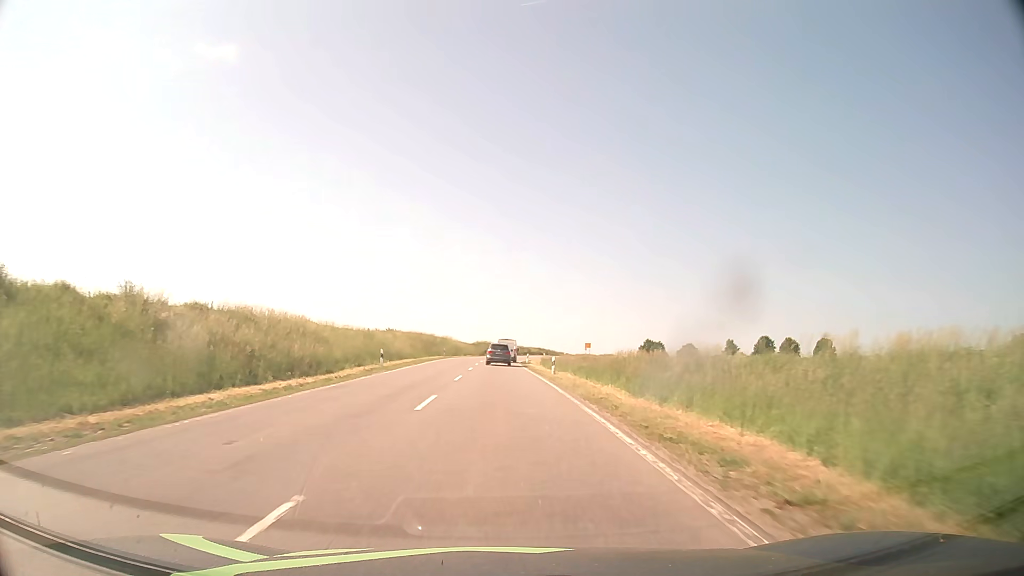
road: secondary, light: Day
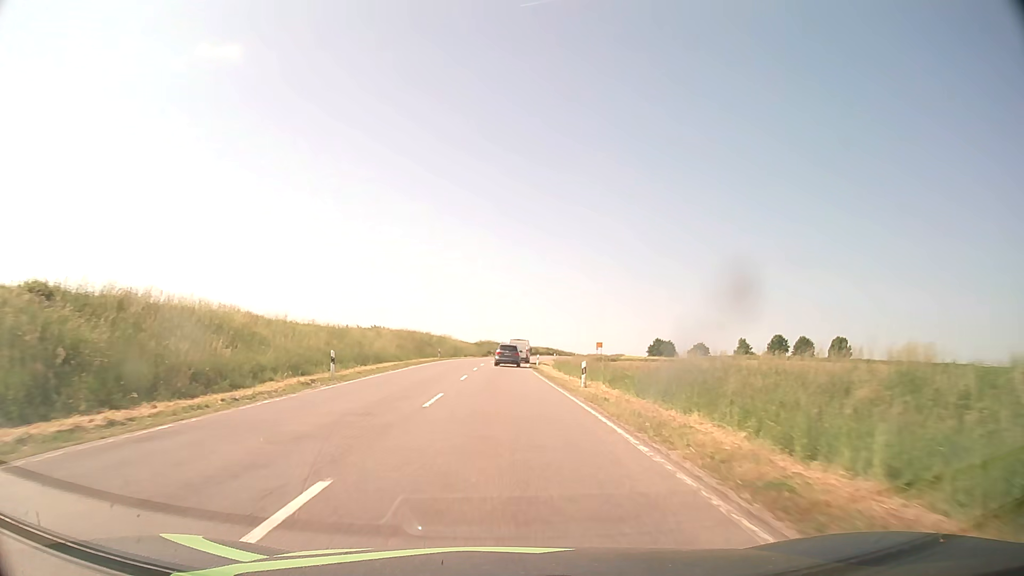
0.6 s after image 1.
(-0.1, +11.6) m; 0°
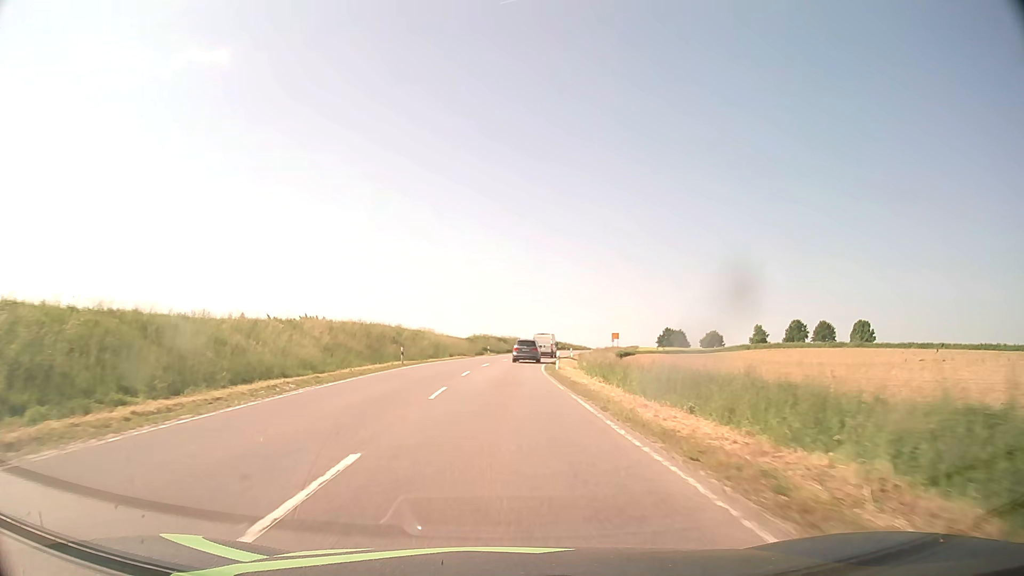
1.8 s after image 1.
(0.0, +23.4) m; 0°
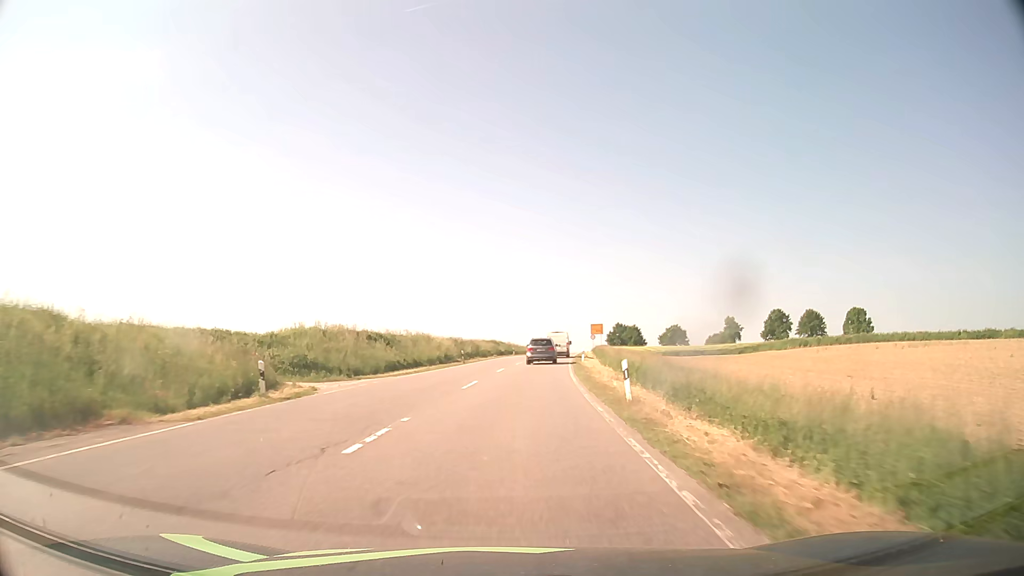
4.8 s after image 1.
(+2.2, +57.4) m; +6°
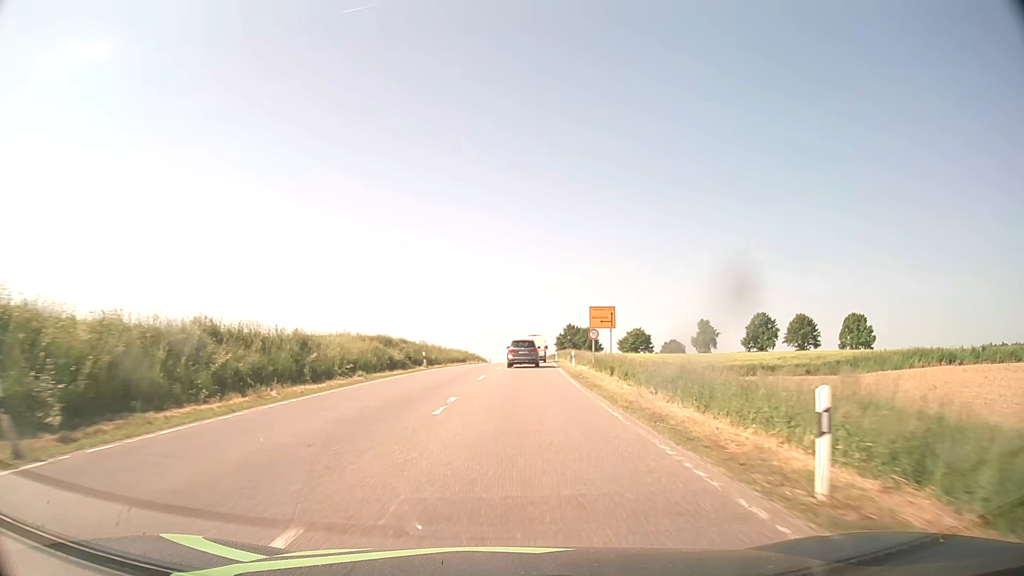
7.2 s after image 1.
(+2.0, +44.5) m; +5°
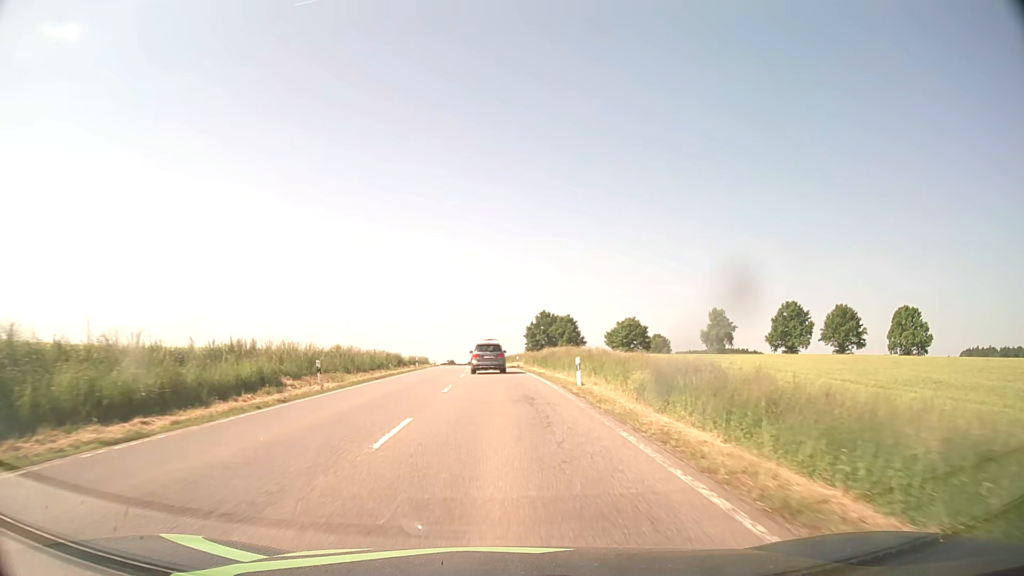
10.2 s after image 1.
(+1.9, +53.9) m; +3°
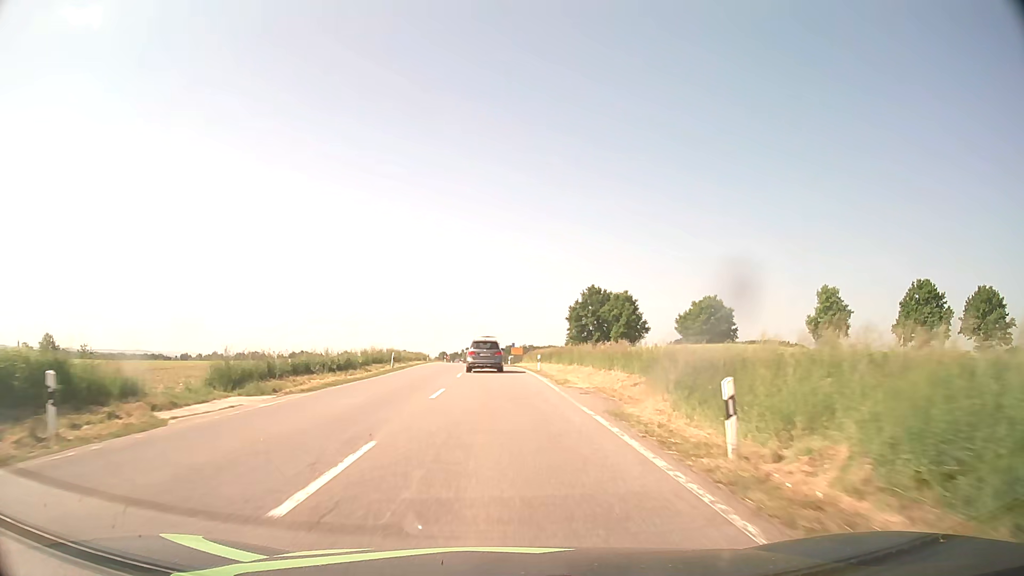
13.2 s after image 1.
(-1.1, +52.7) m; -3°
(0, +10) (0, +20) (0, +30) (-1, +40) (-1, +50) (-1, +60) (-2, +70) (-2, +80) (-2, +90) (-2, +100) m
